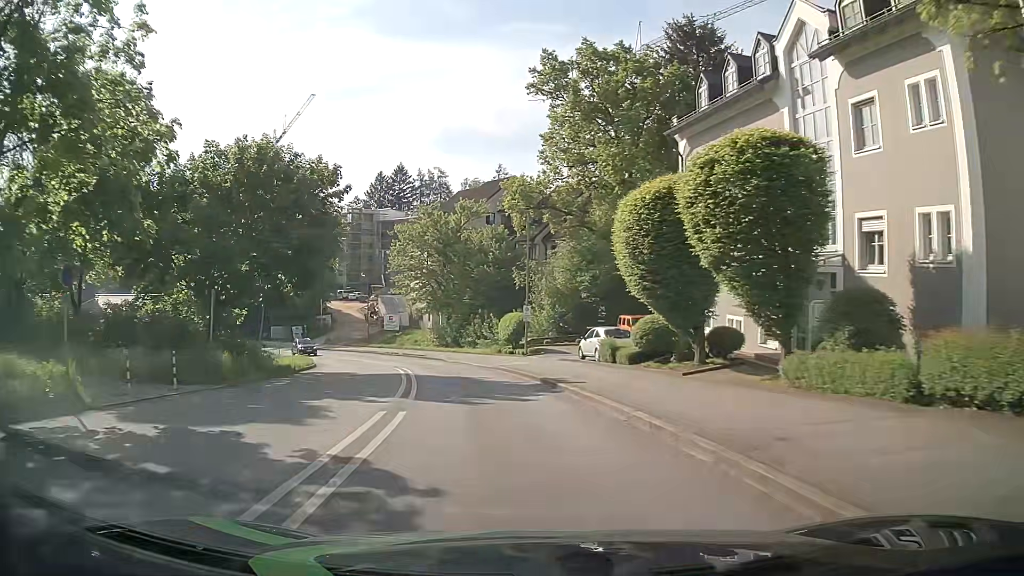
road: tertiary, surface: asphalt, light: Day
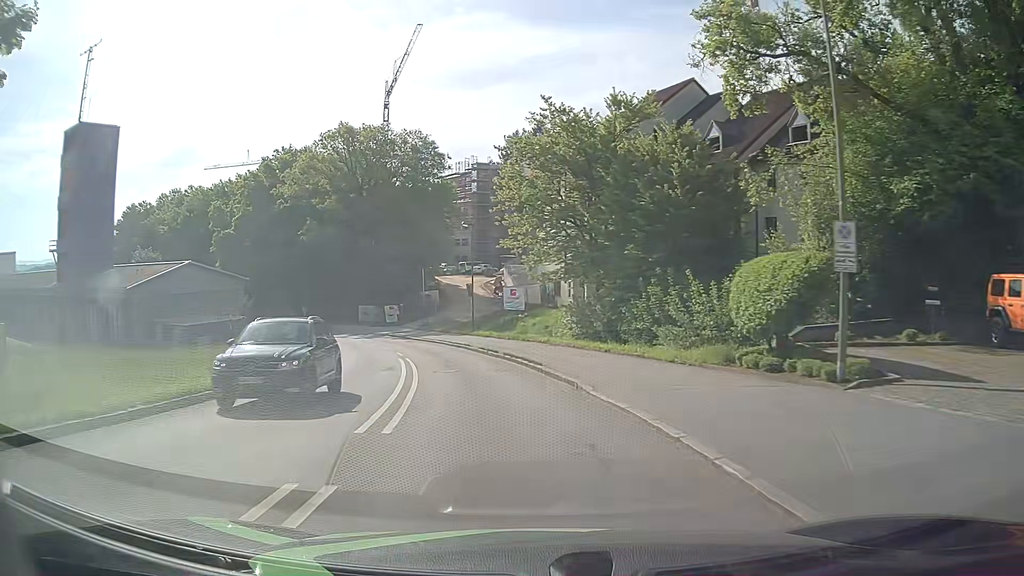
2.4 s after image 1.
(-2.8, +25.9) m; -13°
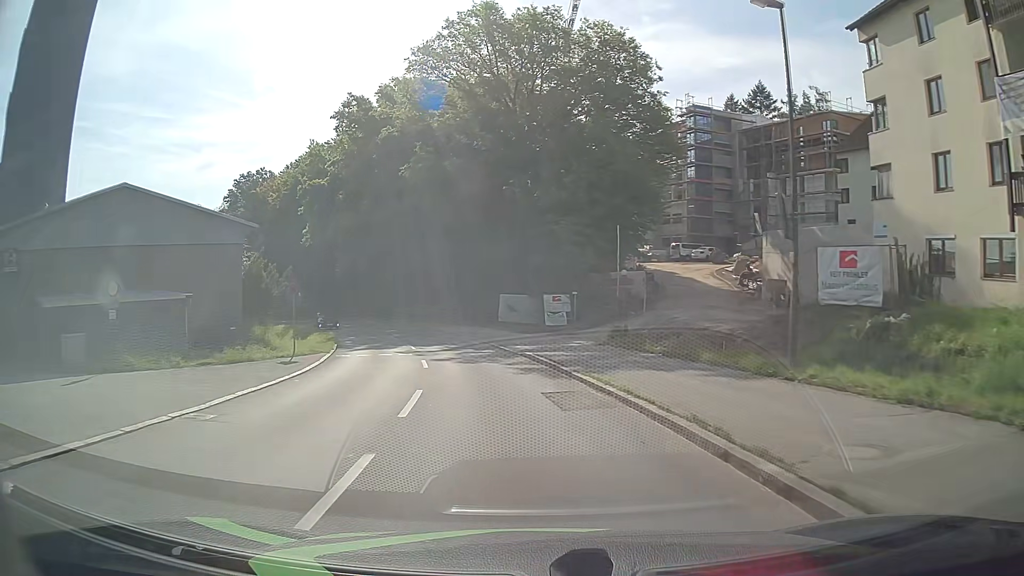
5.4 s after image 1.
(-5.0, +34.3) m; -16°
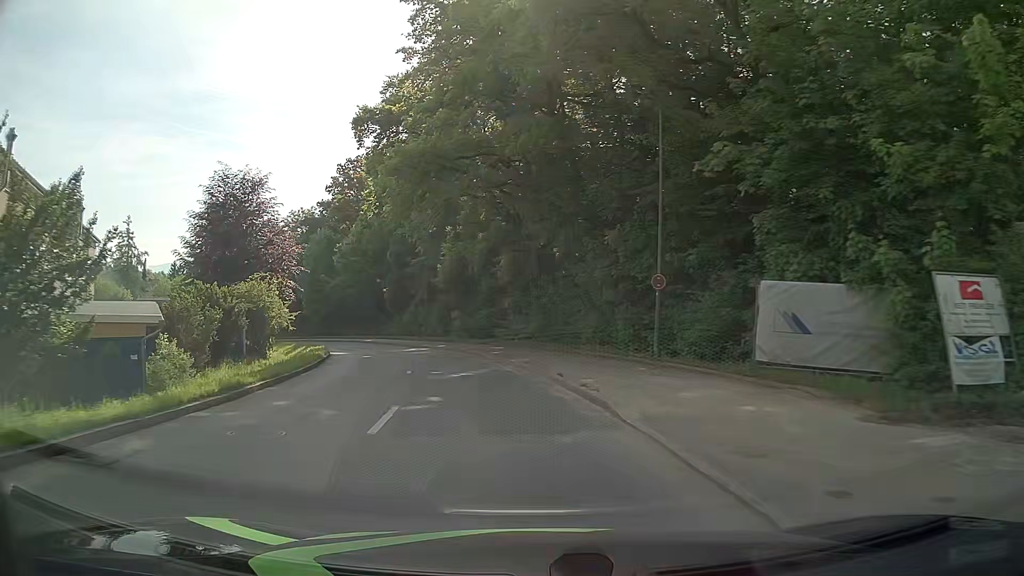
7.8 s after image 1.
(-3.0, +28.7) m; -14°
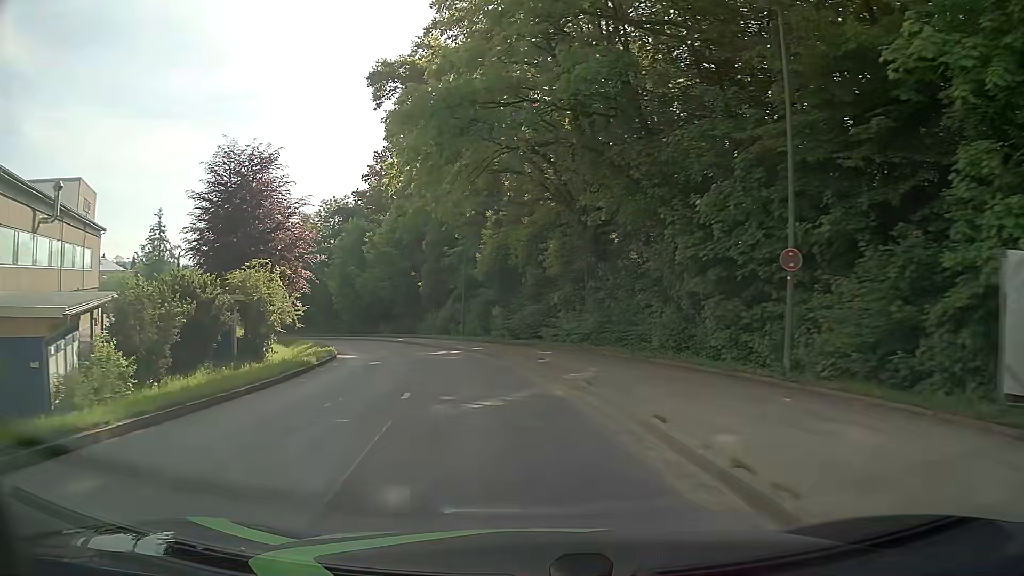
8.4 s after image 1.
(-0.2, +7.2) m; -4°
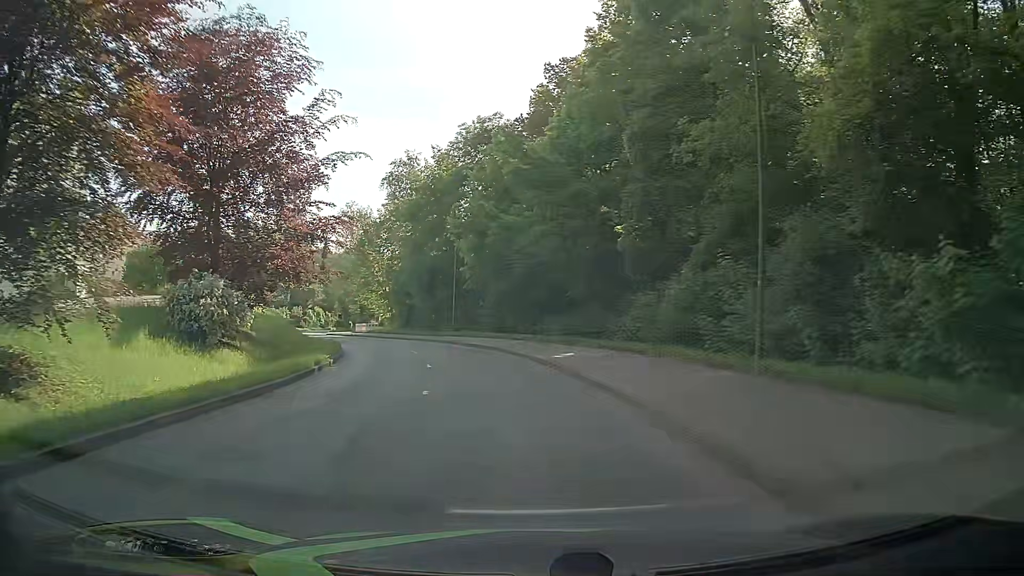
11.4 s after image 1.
(-5.4, +35.1) m; -17°
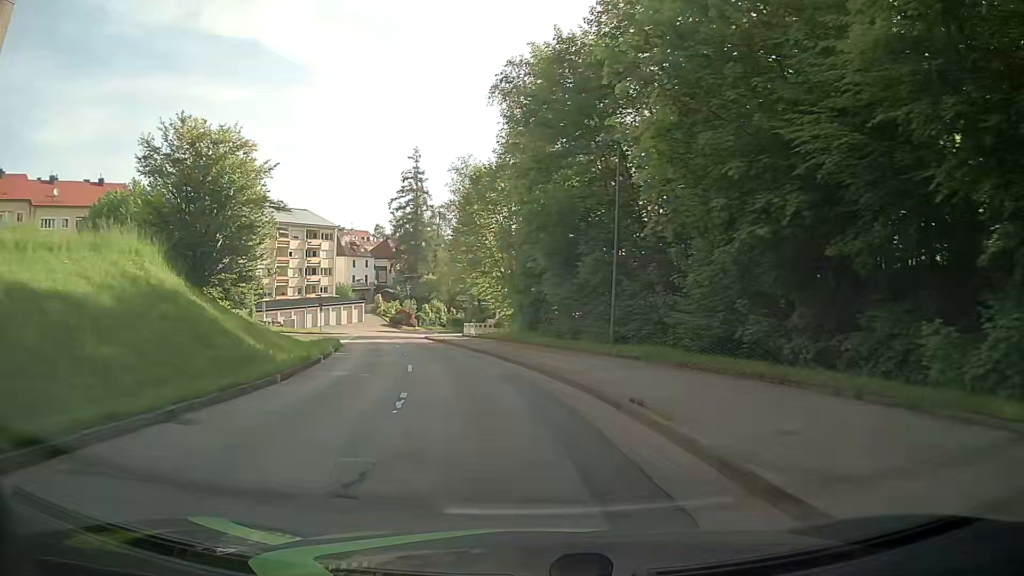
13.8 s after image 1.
(-3.0, +28.5) m; -12°
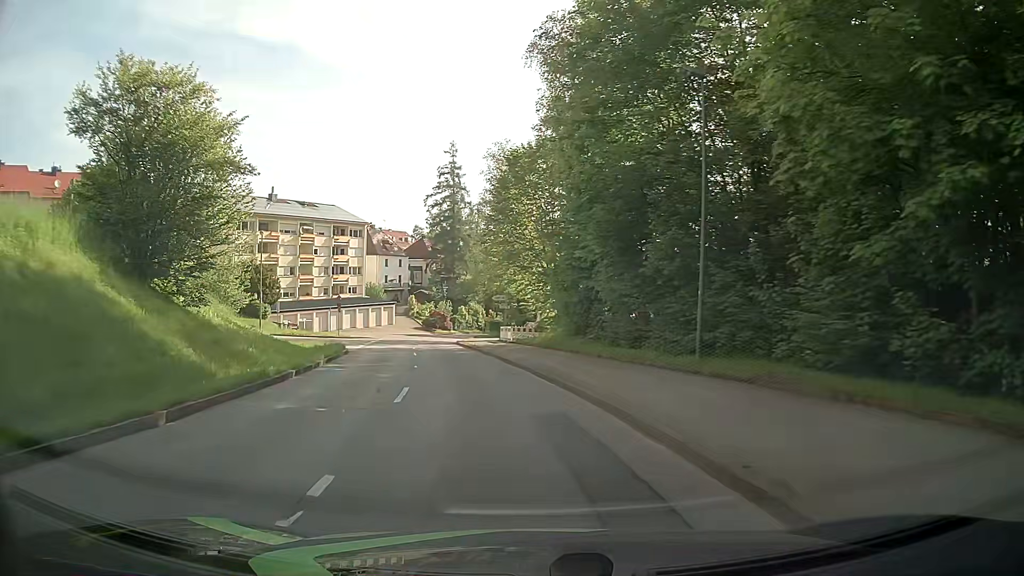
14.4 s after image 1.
(-0.2, +7.2) m; -4°
(0, +10) (-2, +20) (-3, +30) (-5, +40) (-7, +49) (-8, +59) (-9, +69) (-8, +79) (-7, +89) (-5, +99) m
